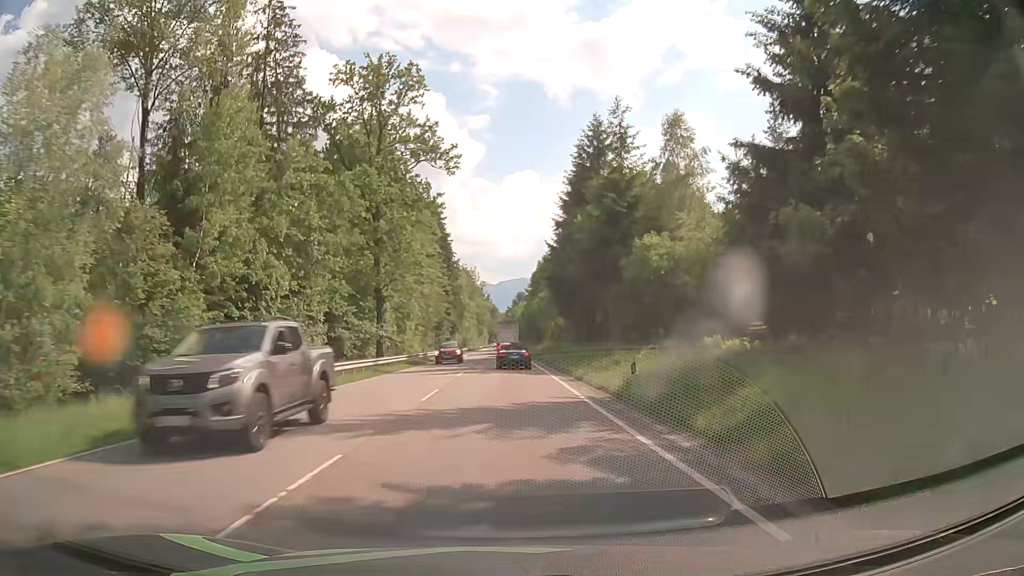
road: primary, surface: asphalt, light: Day
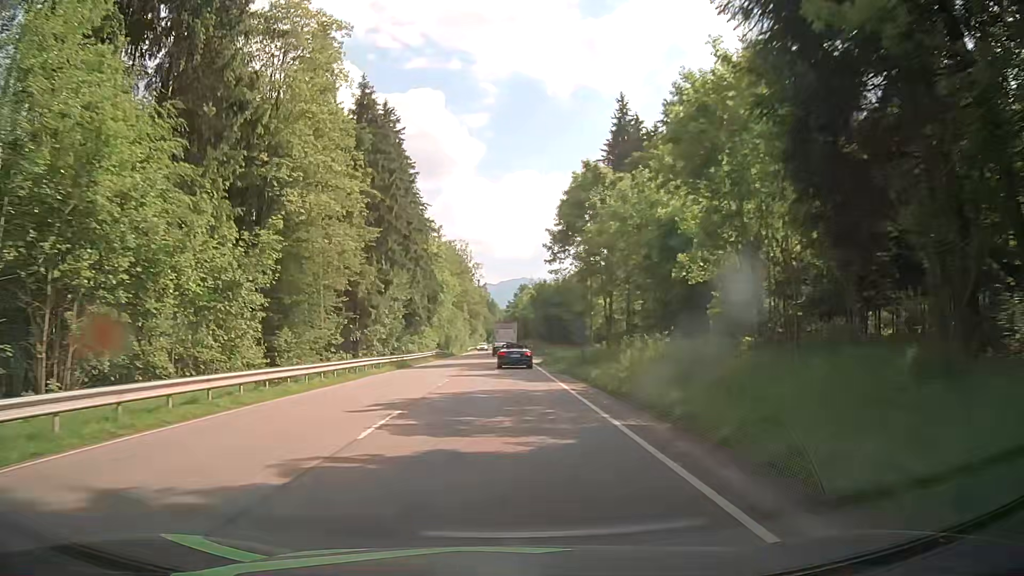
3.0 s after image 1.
(0.0, +55.0) m; 0°
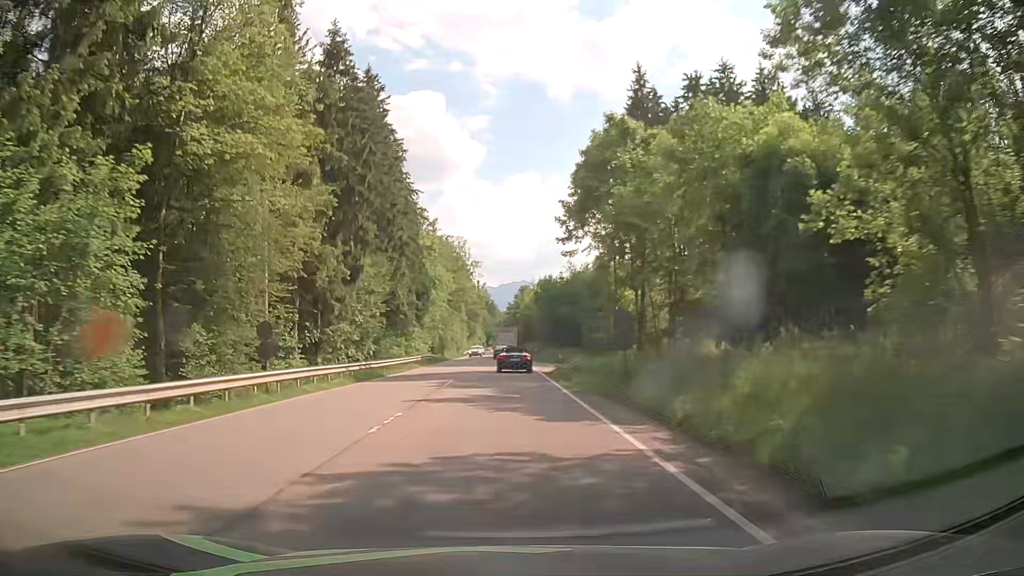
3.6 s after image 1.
(+0.1, +10.9) m; 0°
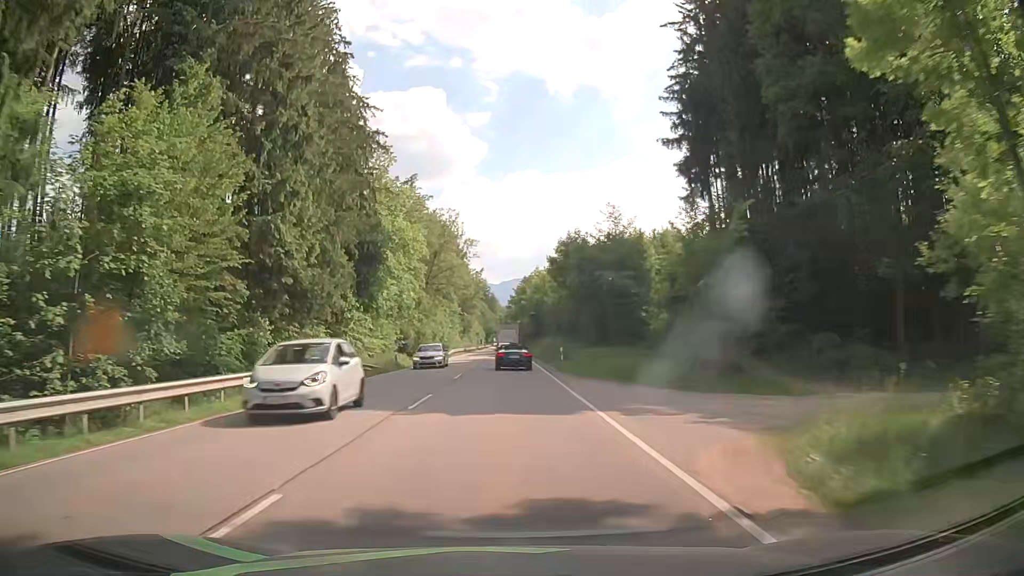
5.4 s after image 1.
(+0.4, +32.4) m; +1°
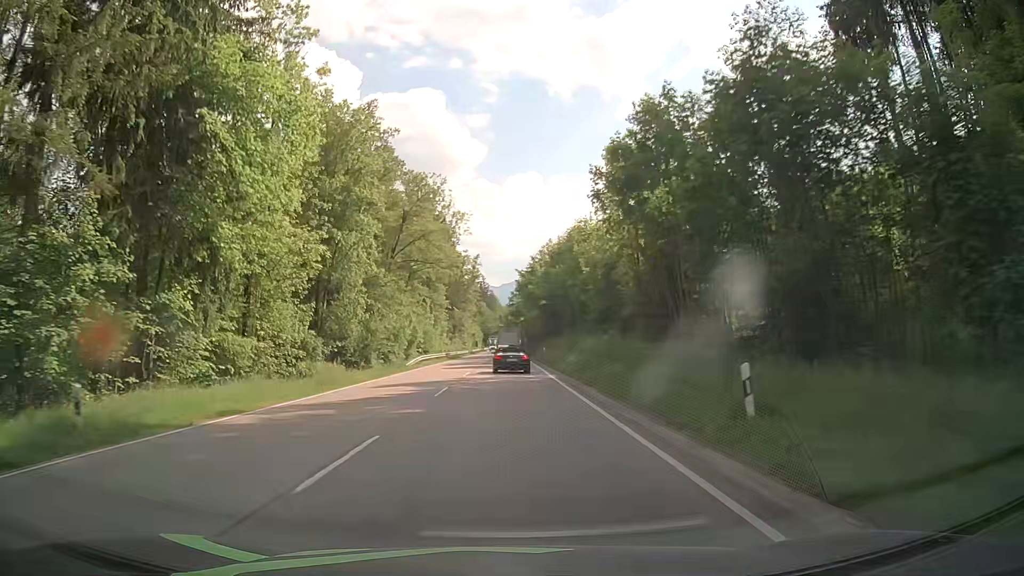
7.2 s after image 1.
(-0.2, +31.9) m; 0°
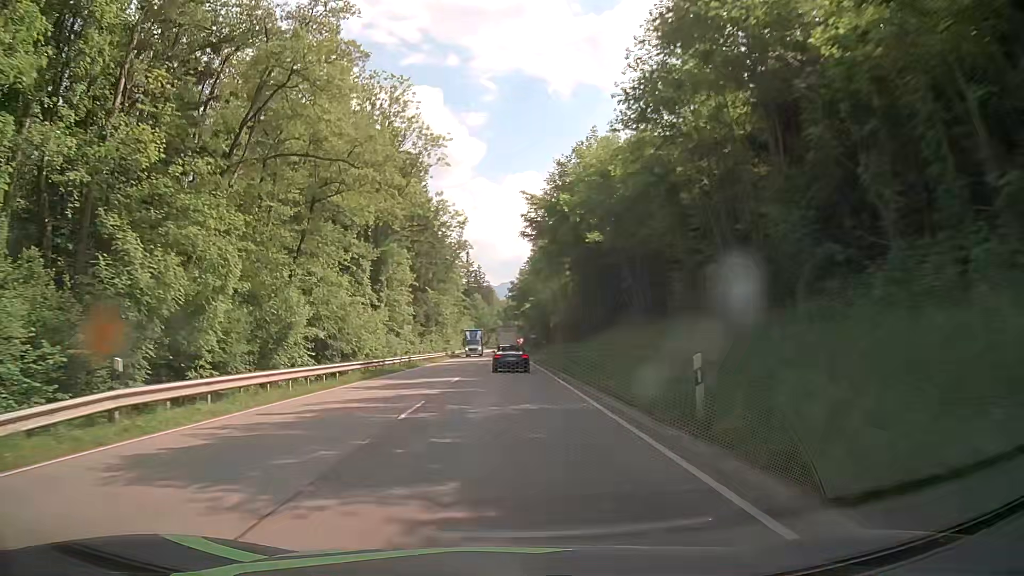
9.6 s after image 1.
(0.0, +42.1) m; +1°
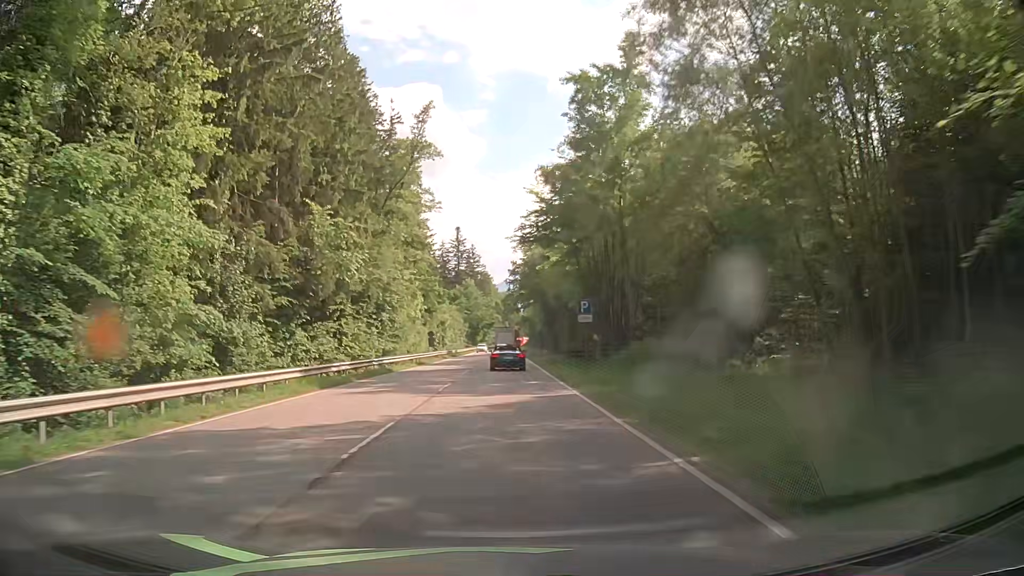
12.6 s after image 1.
(-0.4, +52.5) m; -1°
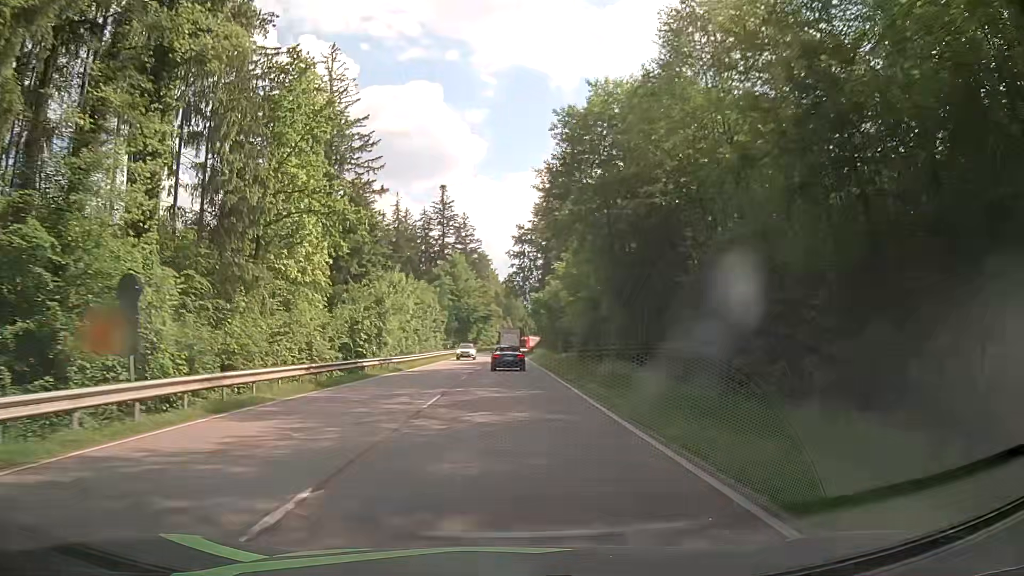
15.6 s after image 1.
(+0.5, +53.7) m; 0°
(0, +10) (0, +20) (0, +30) (+1, +40) (+1, +50) (+1, +60) (+1, +70) (+1, +80) (+1, +90) (+1, +100) m
